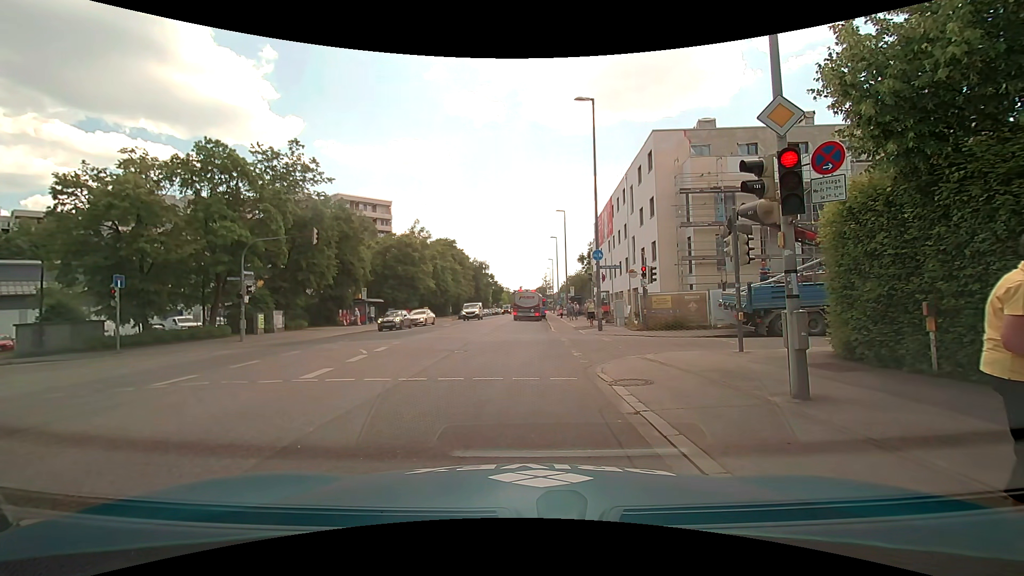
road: secondary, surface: asphalt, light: Day
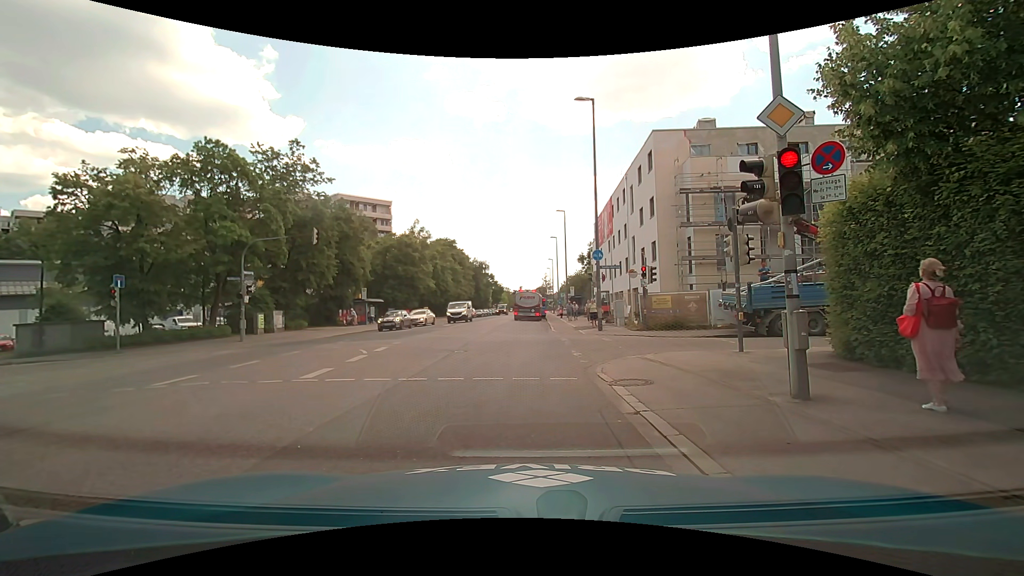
(0.0, 0.0) m; 0°
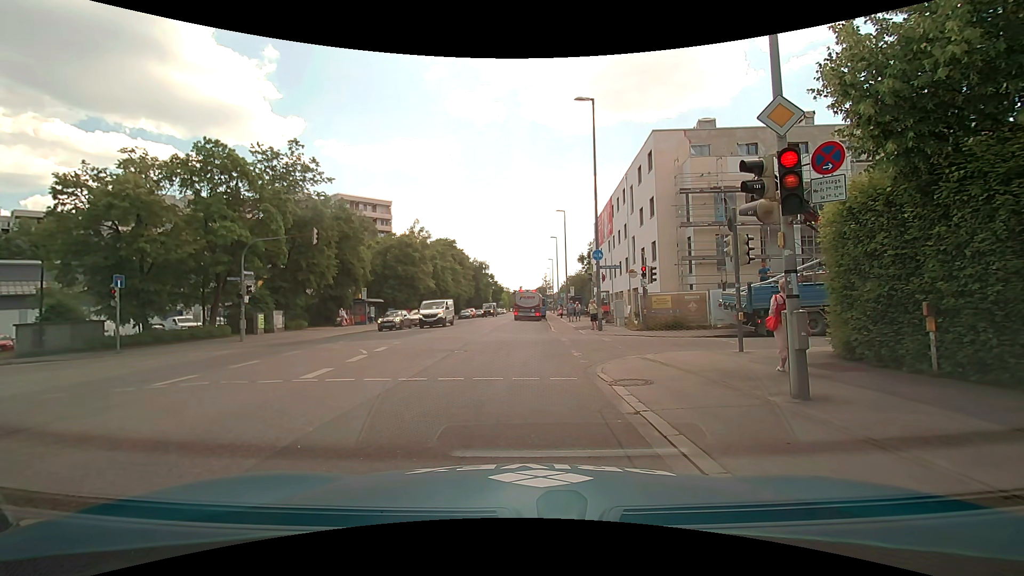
(0.0, 0.0) m; 0°
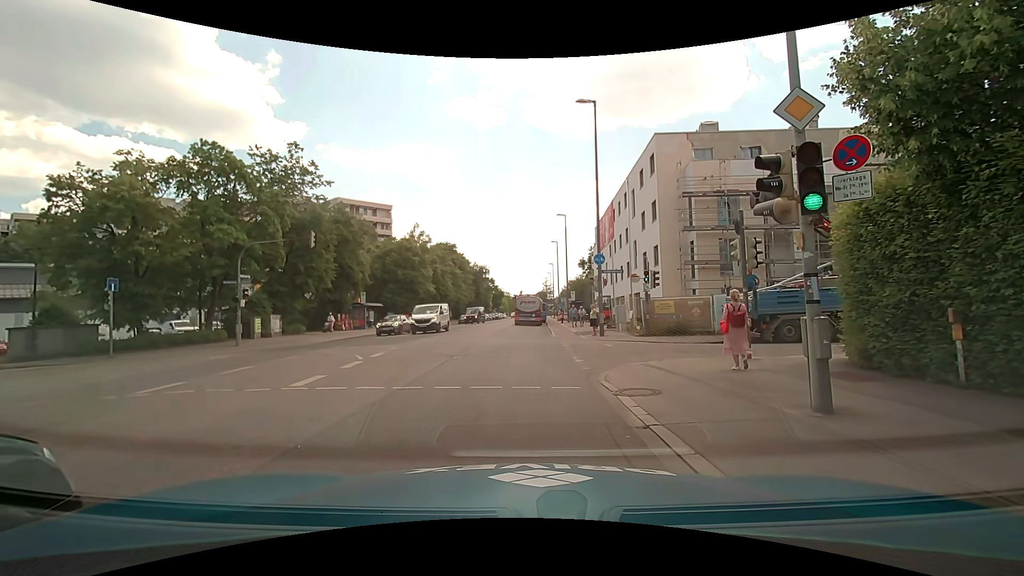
(0.0, +0.5) m; -2°
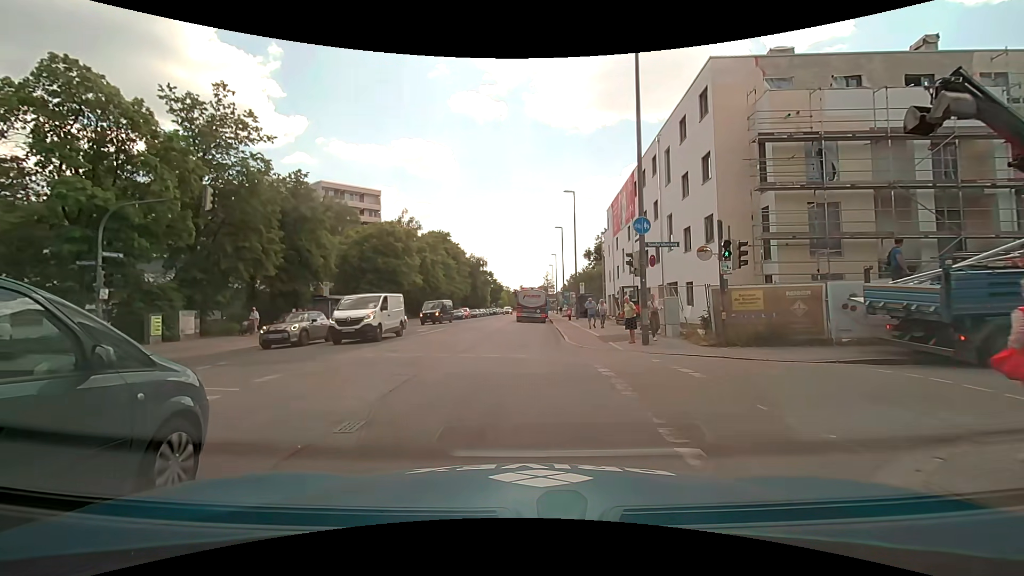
(+0.3, +9.9) m; +2°
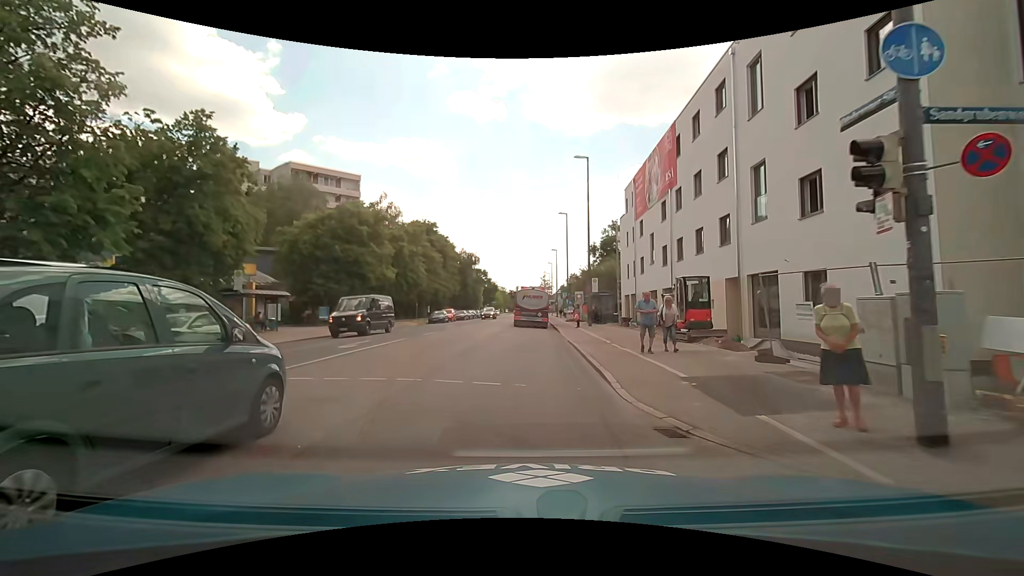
(0.0, +12.0) m; 0°
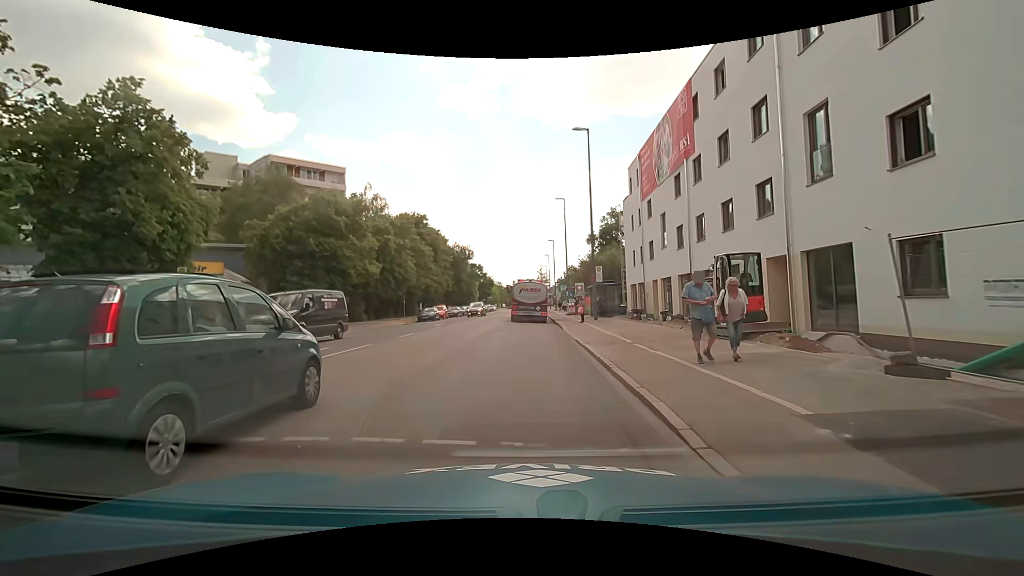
(0.0, +4.2) m; 0°
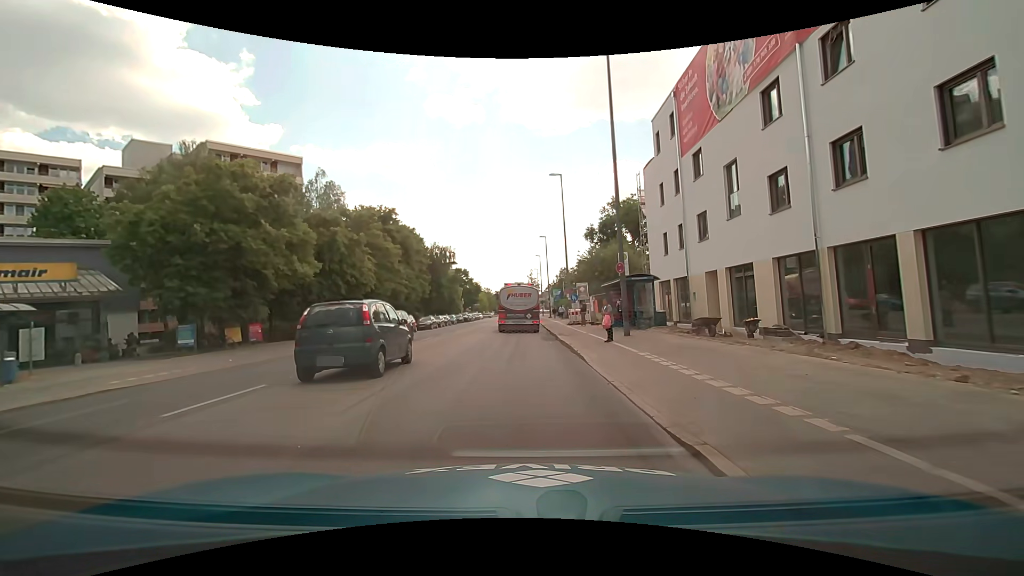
(+0.1, +12.3) m; +1°
(0, +10) (0, +20) (0, +30) (0, +40) (0, +50) (0, +60) (-1, +70) (-1, +80) (-1, +90) (-1, +100) m
